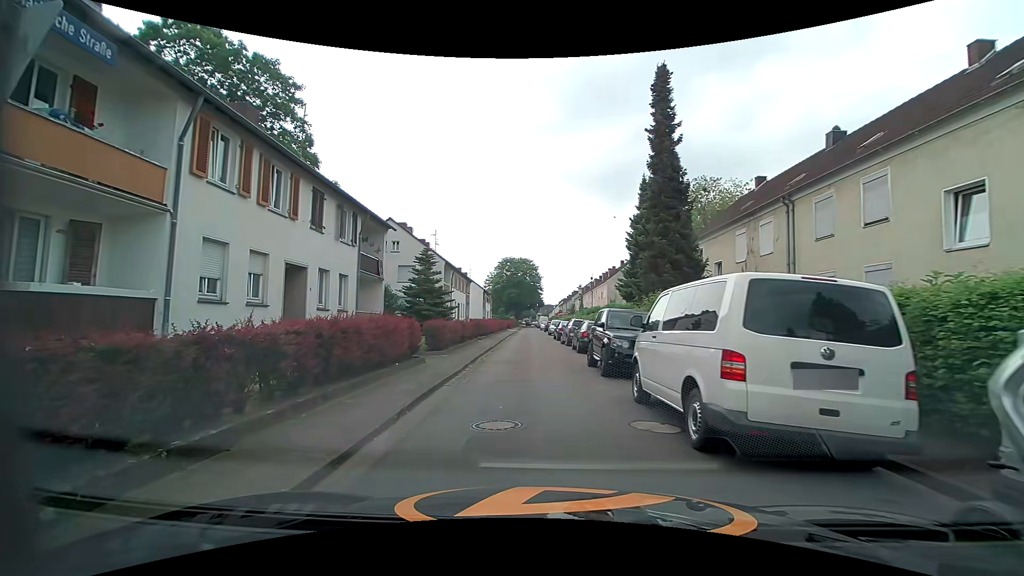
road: residential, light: Day
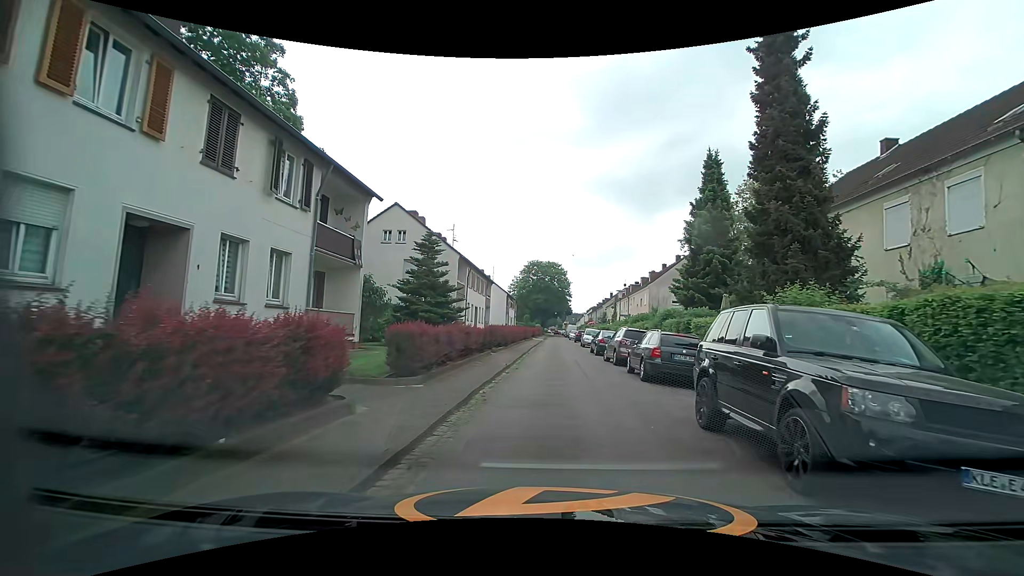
(-0.4, +8.1) m; -3°
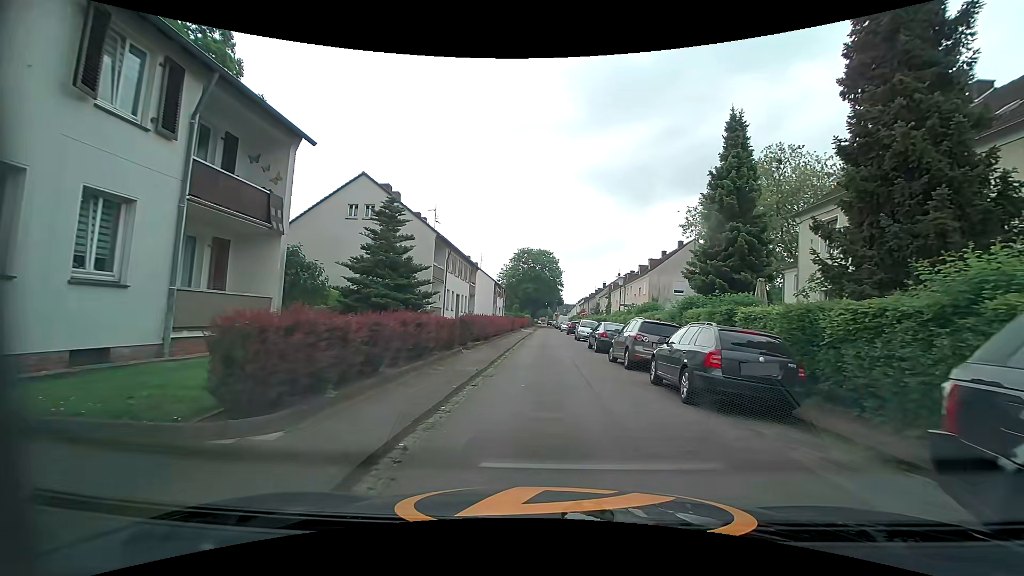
(+0.1, +5.3) m; +1°
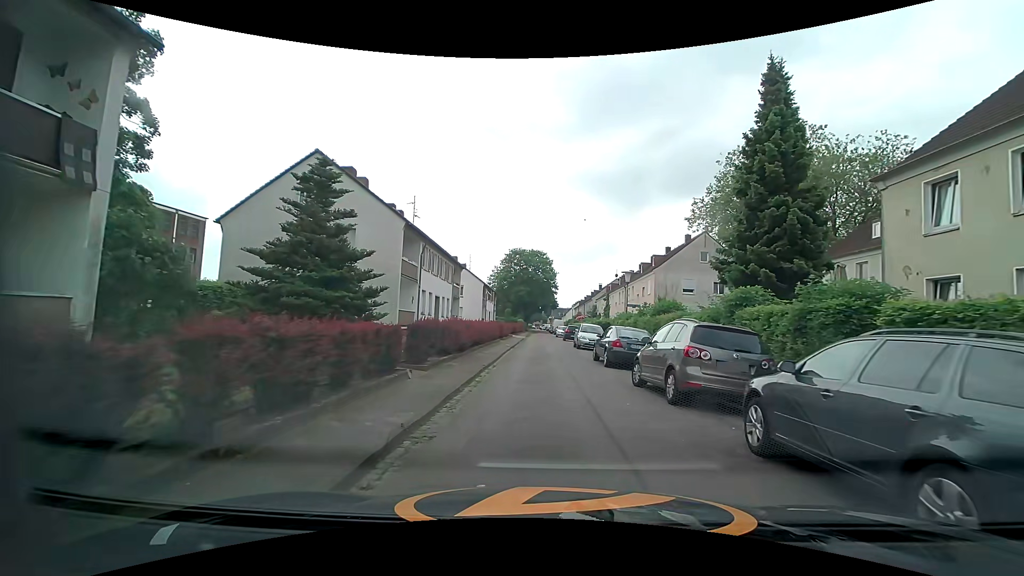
(+0.1, +5.9) m; +2°
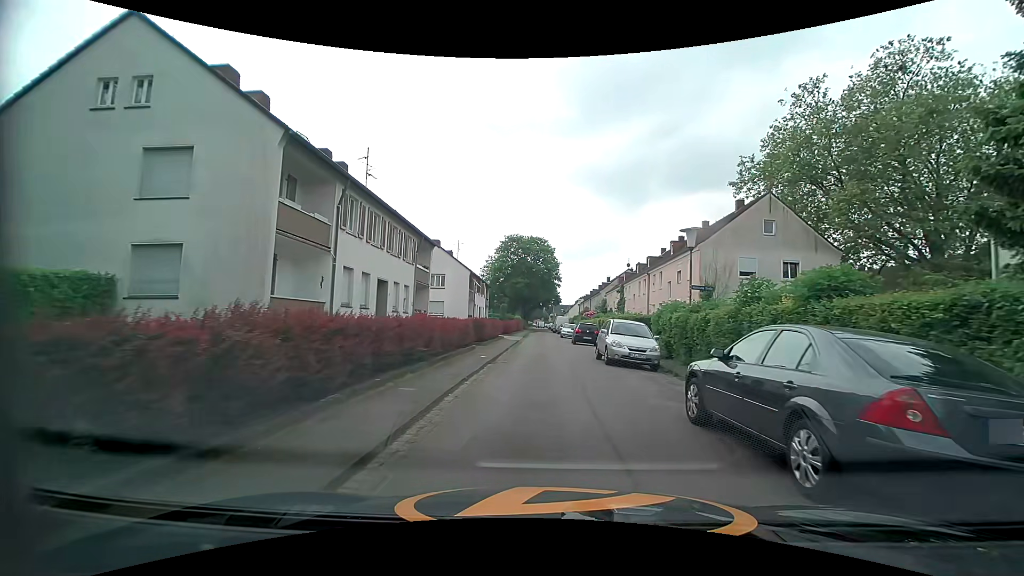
(-0.2, +13.1) m; -1°
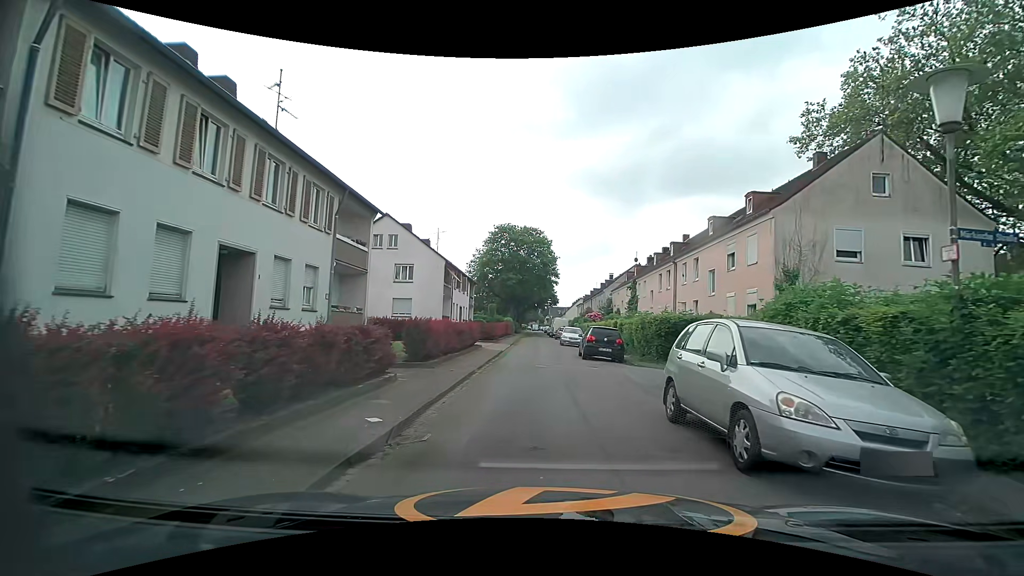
(+0.1, +11.2) m; +1°
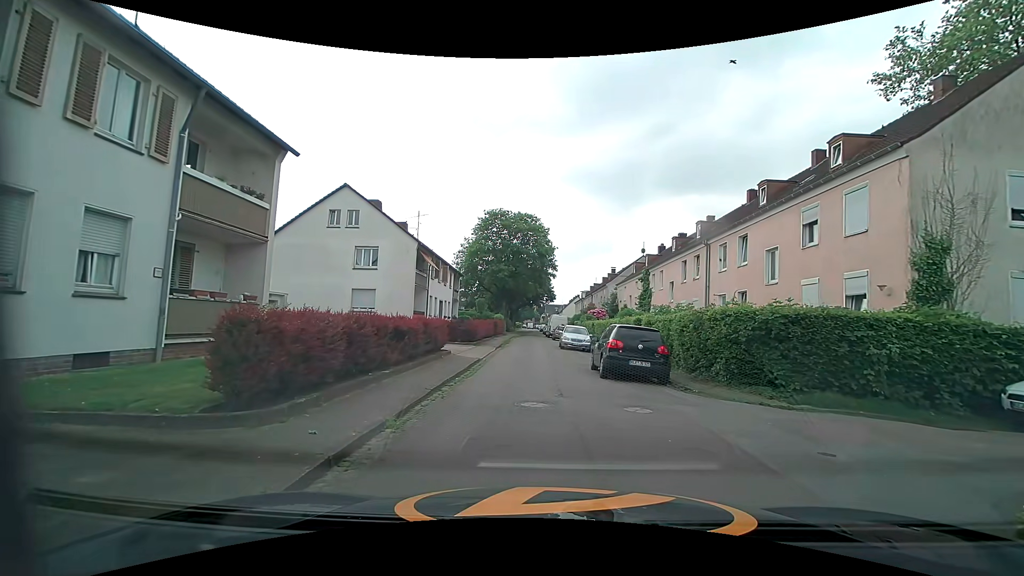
(0.0, +7.9) m; +1°
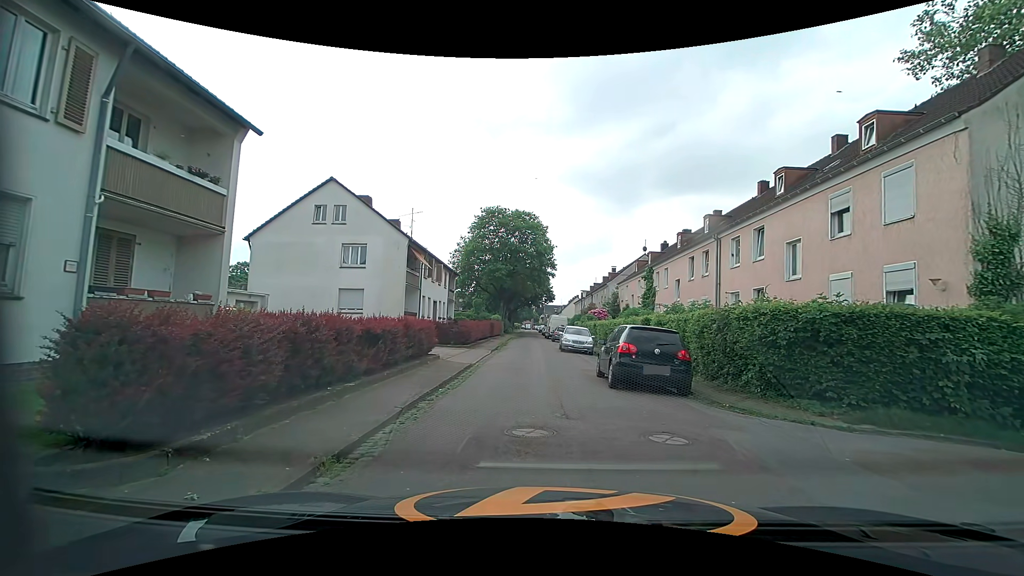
(0.0, +1.9) m; 0°
